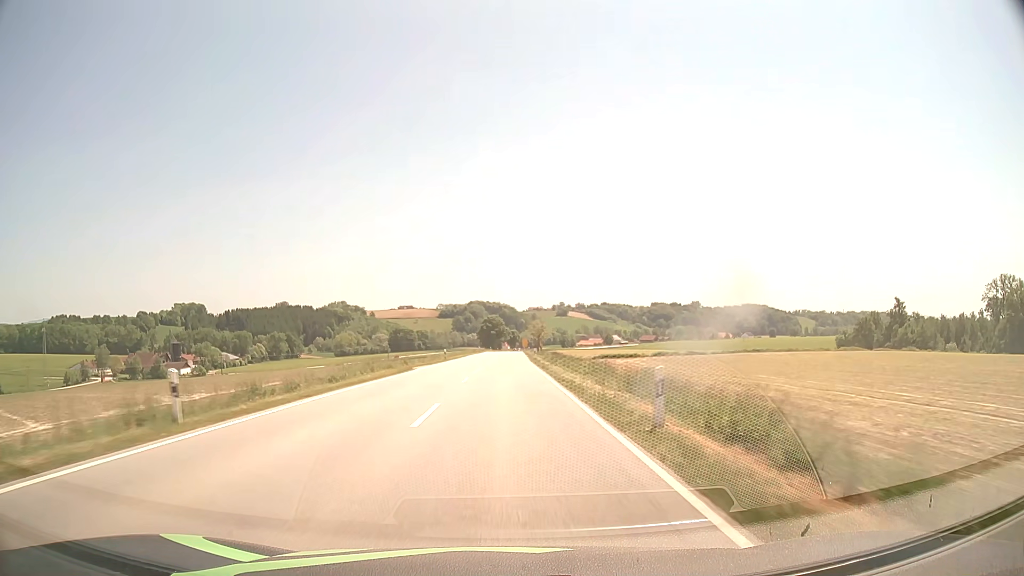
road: secondary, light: Day
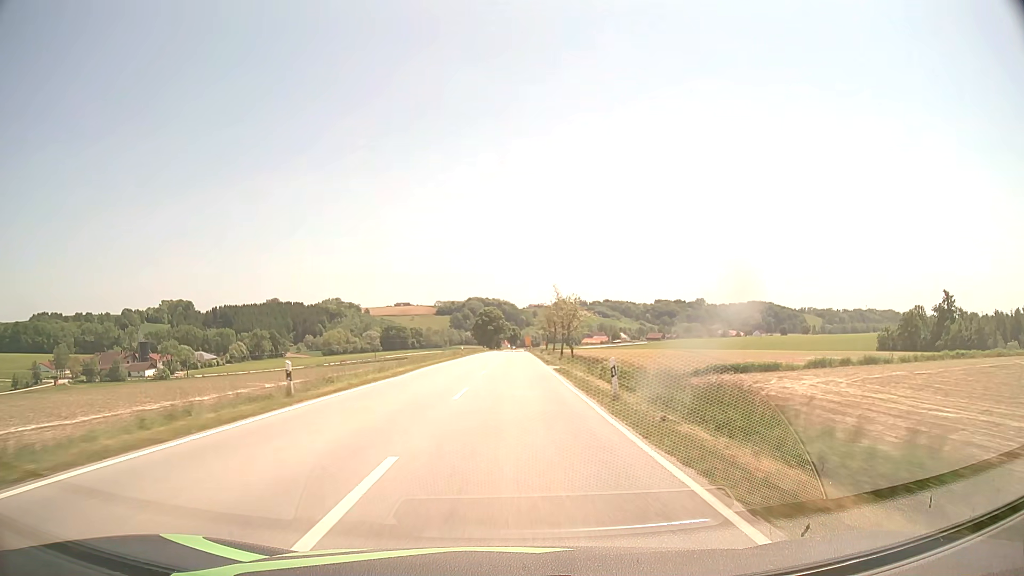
(-0.1, +42.6) m; 0°
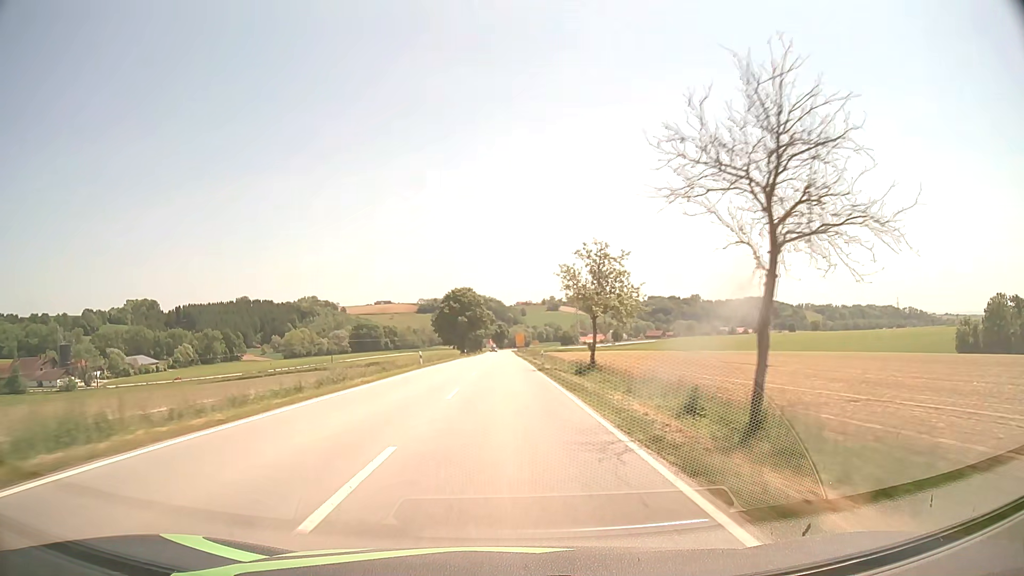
(+1.1, +71.2) m; +1°
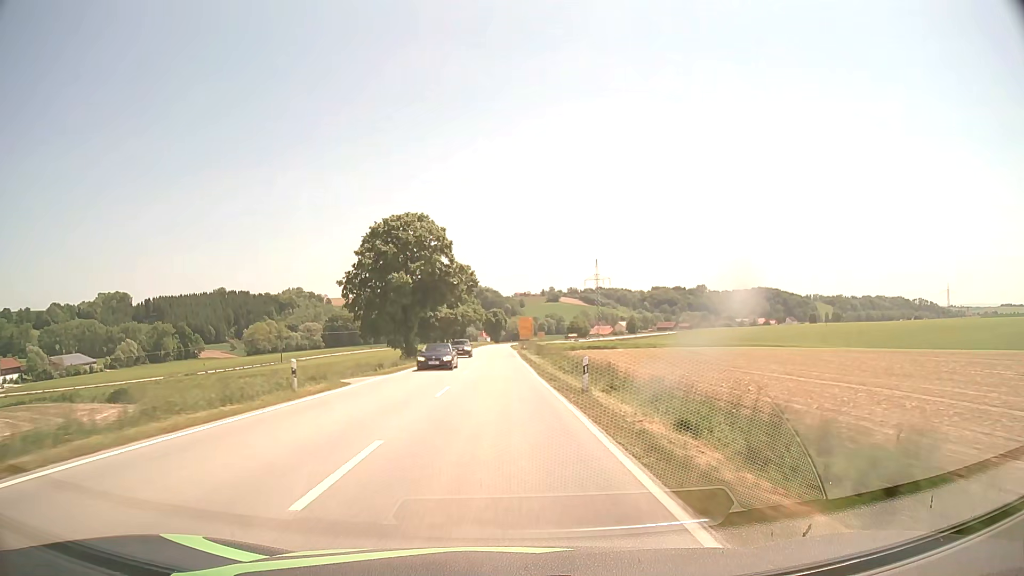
(+0.2, +71.2) m; 0°
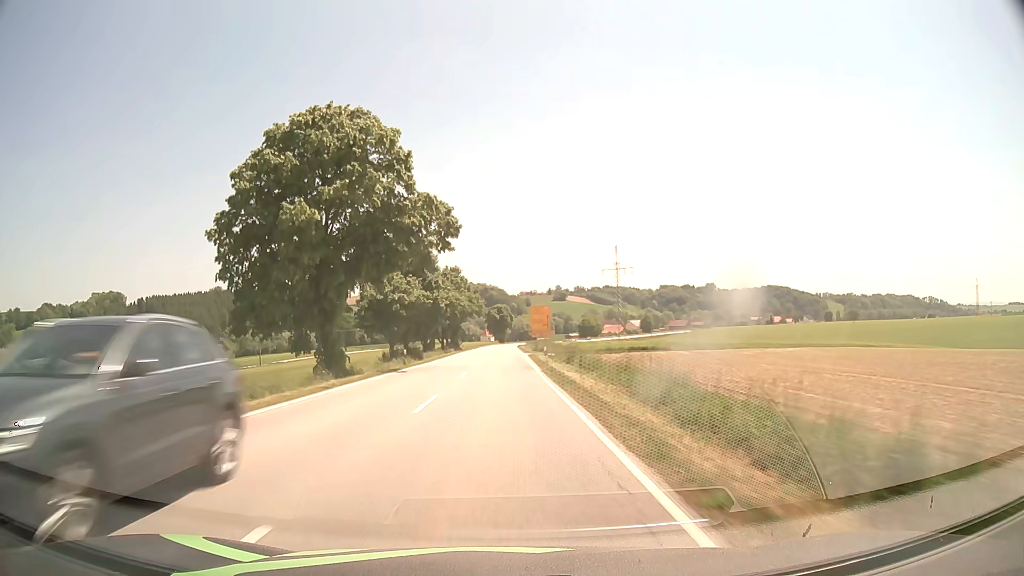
(-0.1, +28.5) m; -1°
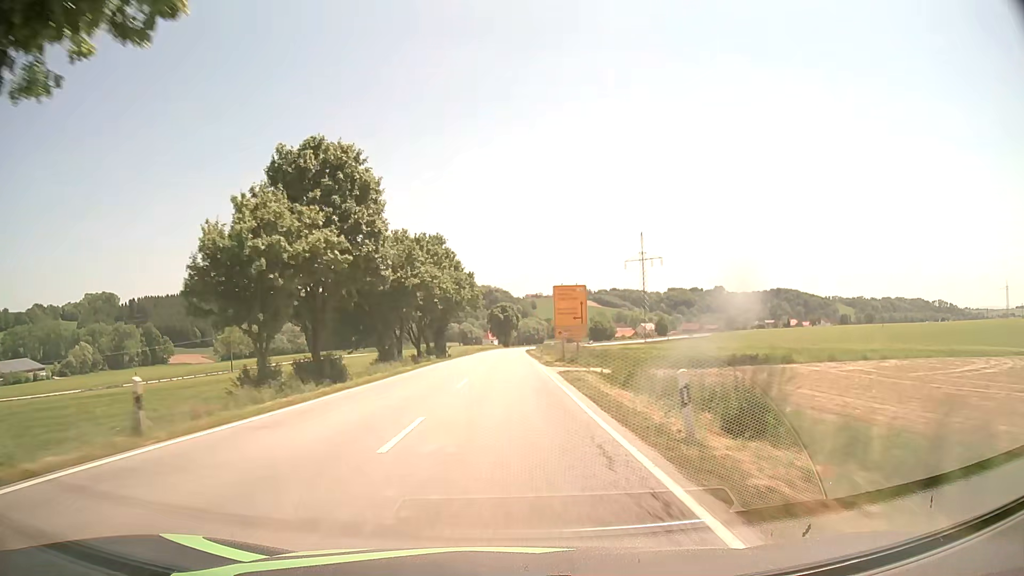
(-0.1, +28.4) m; 0°
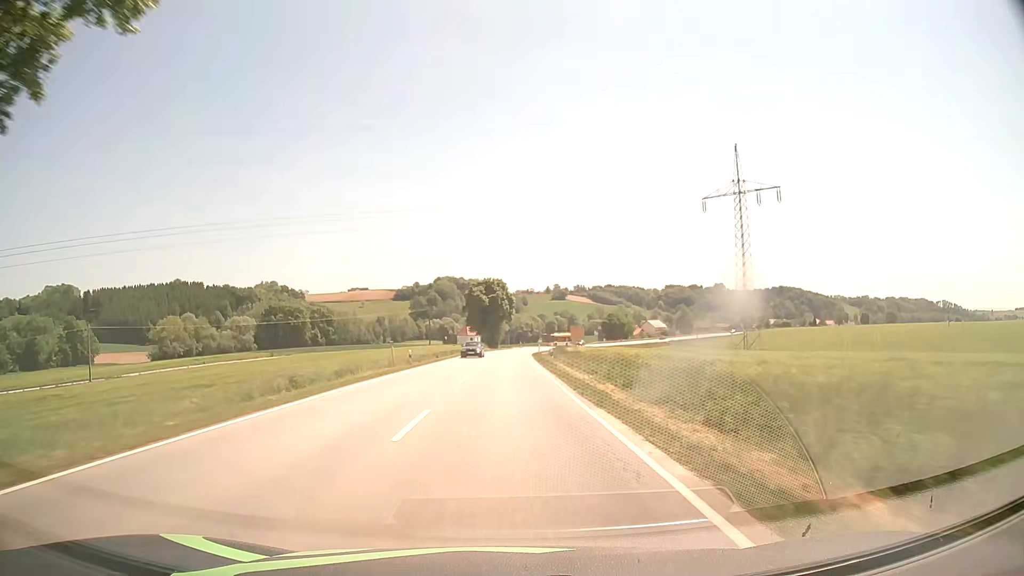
(+0.2, +70.8) m; +1°
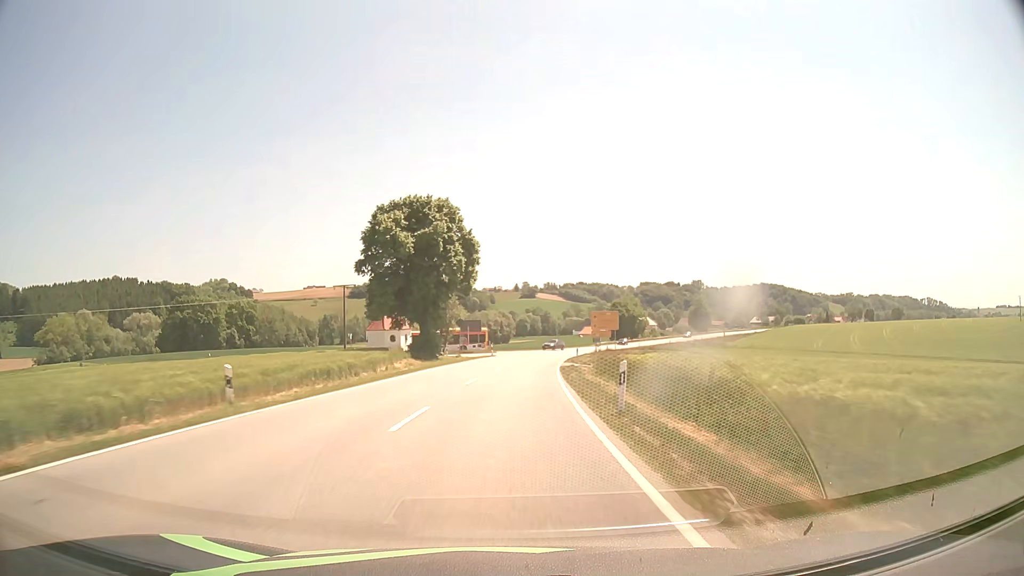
(+0.9, +70.9) m; +3°
(0, +10) (0, +20) (+1, +30) (+1, +40) (+2, +50) (+4, +60) (+5, +70) (+7, +80) (+9, +89) (+12, +99) m
